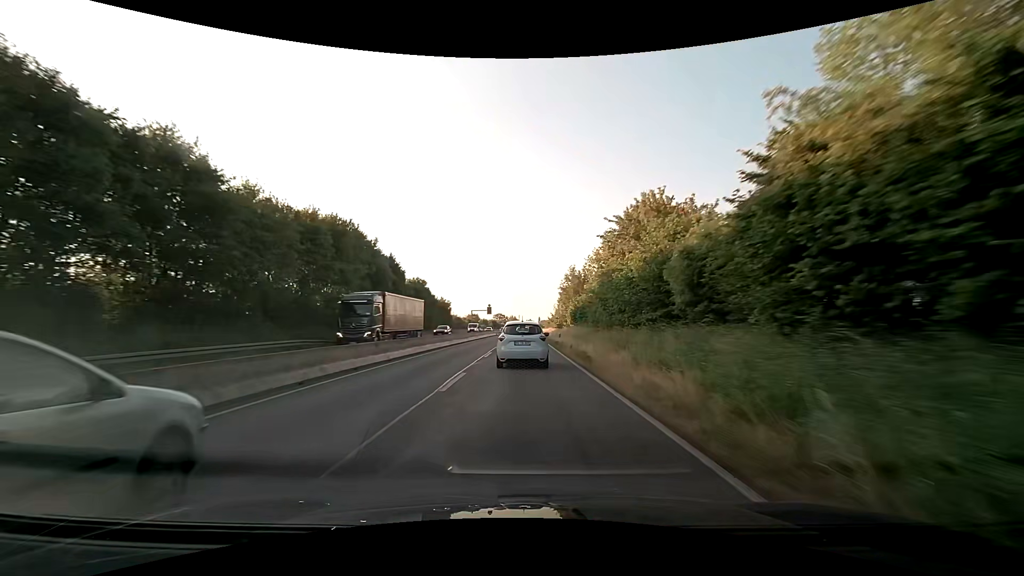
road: trunk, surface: asphalt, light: Day
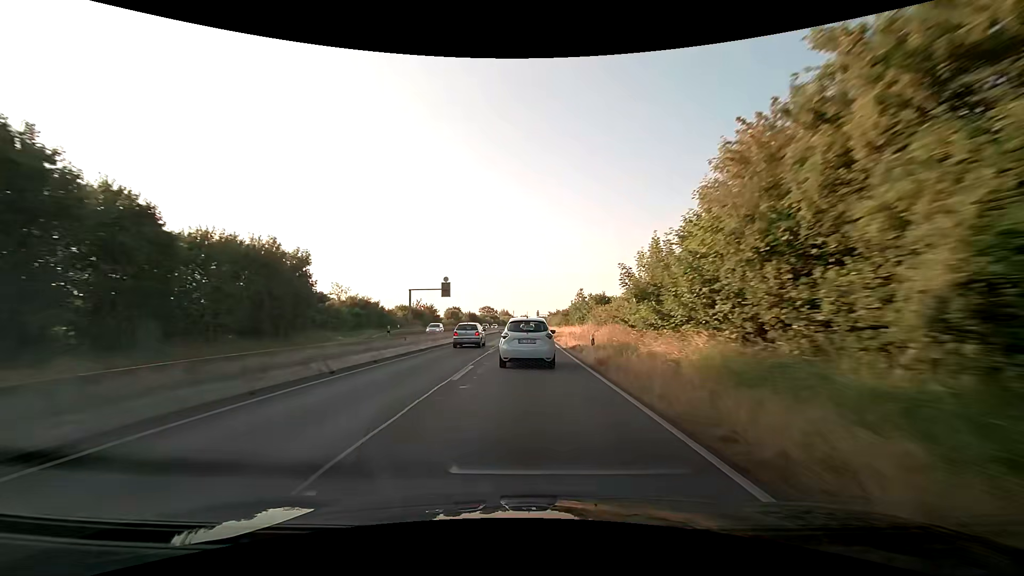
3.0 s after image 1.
(+0.3, +70.4) m; +1°
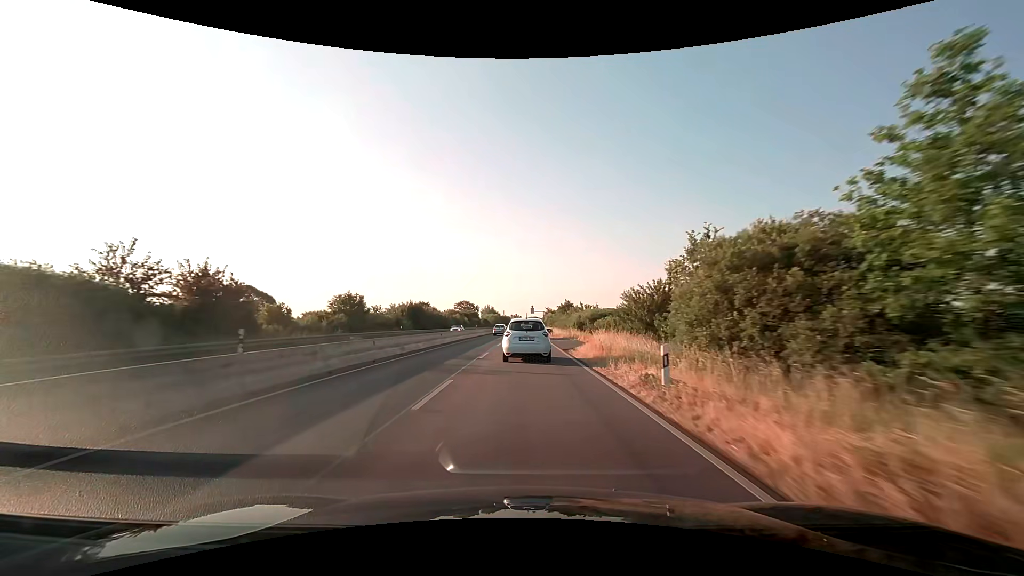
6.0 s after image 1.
(+0.5, +64.0) m; +1°
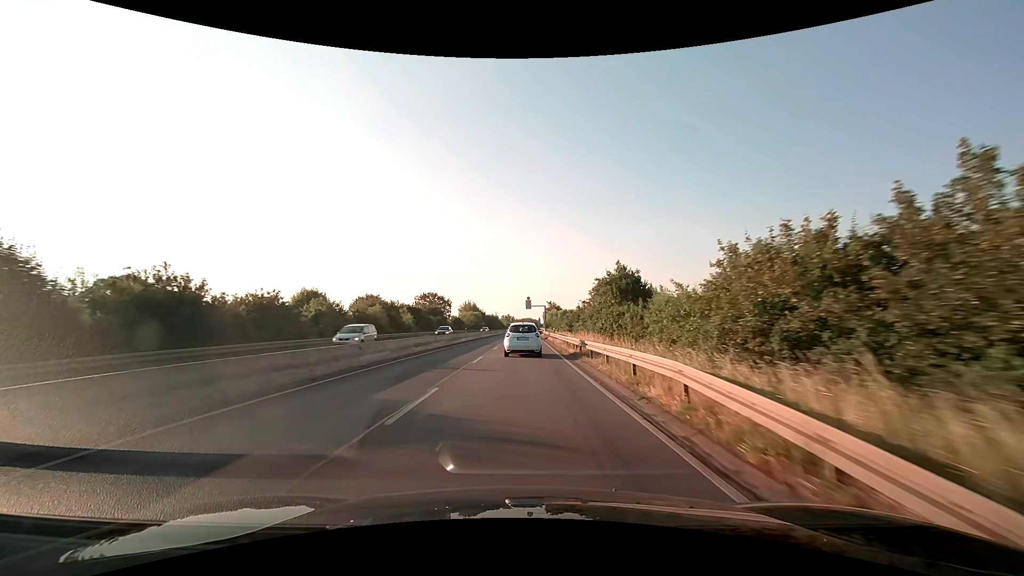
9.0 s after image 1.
(+0.5, +60.9) m; +1°
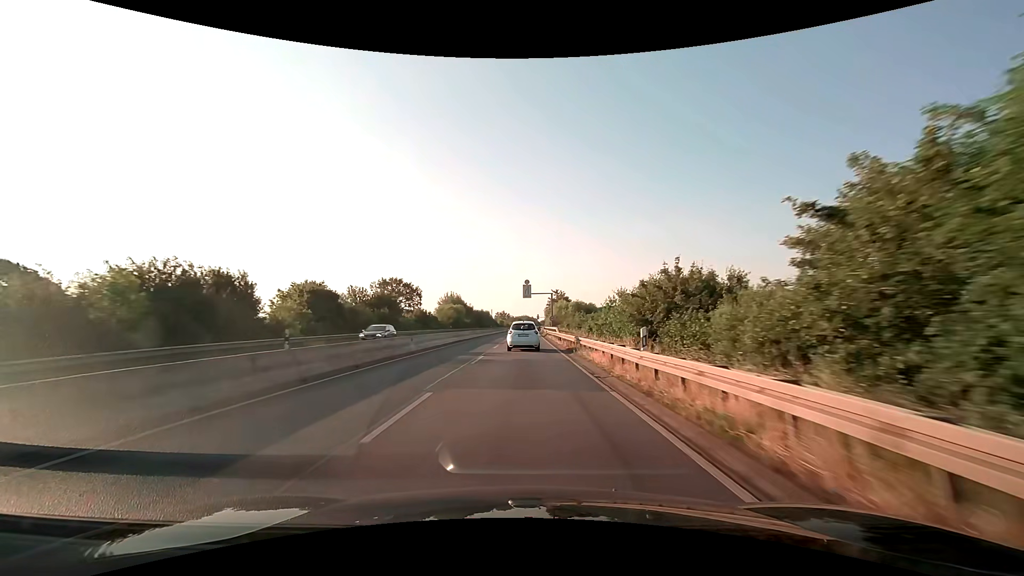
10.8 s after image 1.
(0.0, +37.1) m; 0°
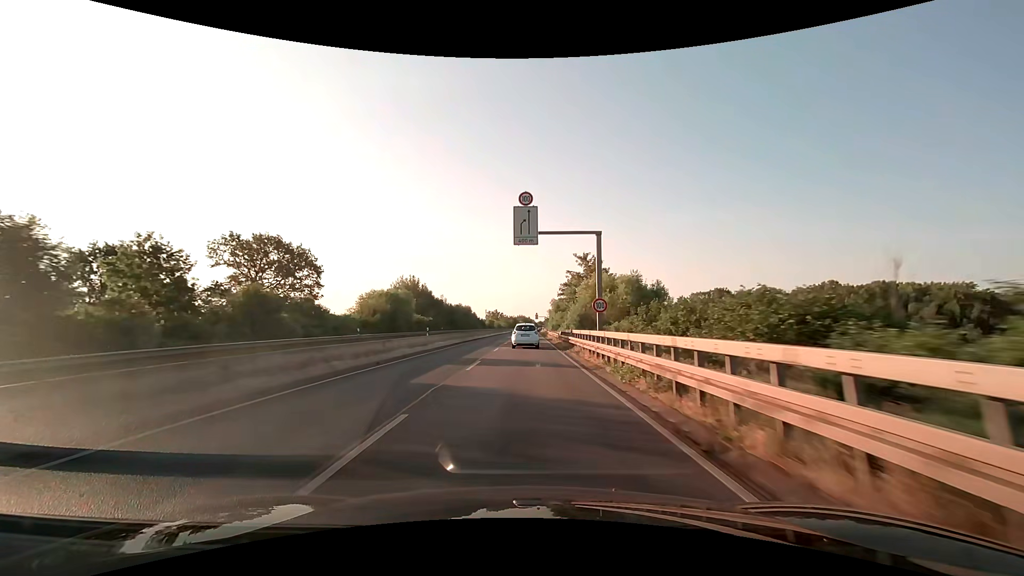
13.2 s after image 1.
(+0.3, +50.4) m; 0°
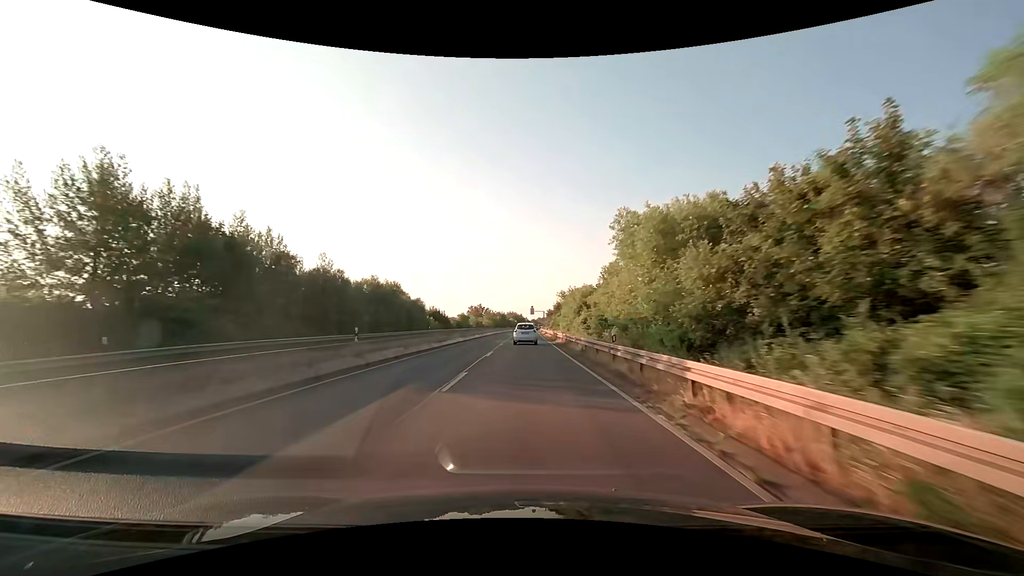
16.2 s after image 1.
(+0.5, +65.5) m; +1°
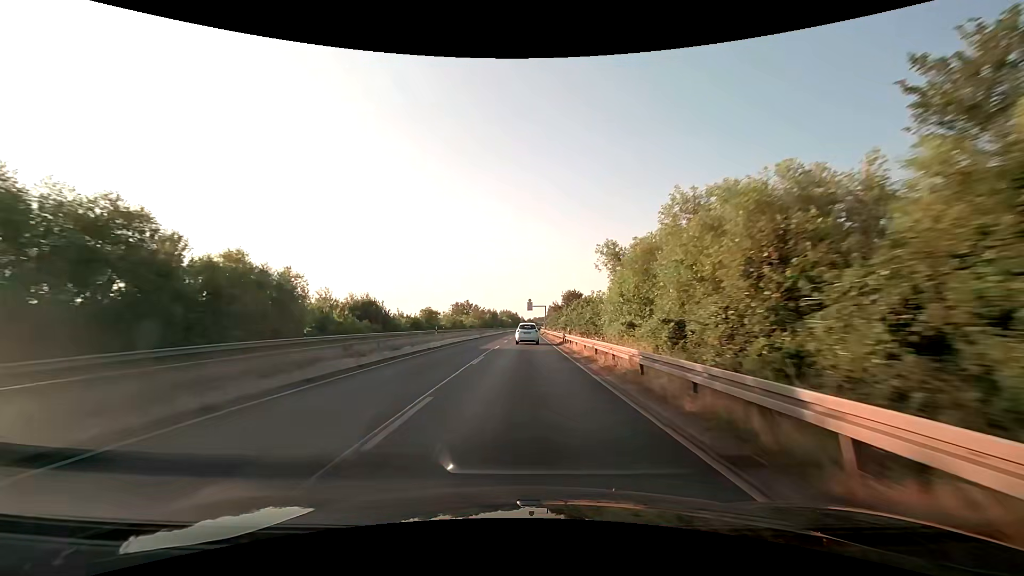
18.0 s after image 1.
(+0.1, +40.7) m; 0°
(0, +10) (0, +20) (0, +30) (0, +40) (0, +50) (0, +60) (+1, +70) (+1, +80) (+1, +90) (+1, +100) m
